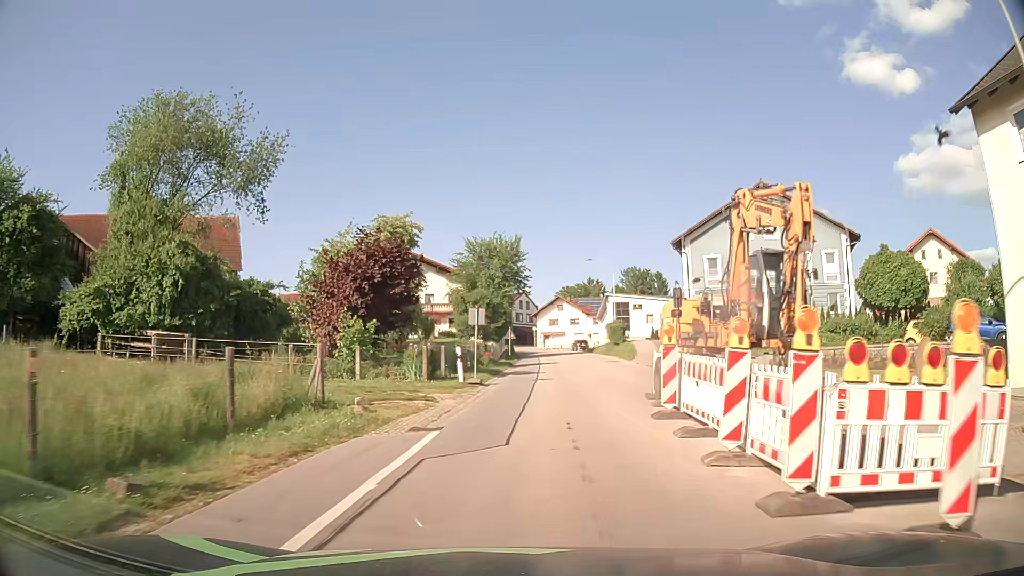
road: secondary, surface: asphalt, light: Day
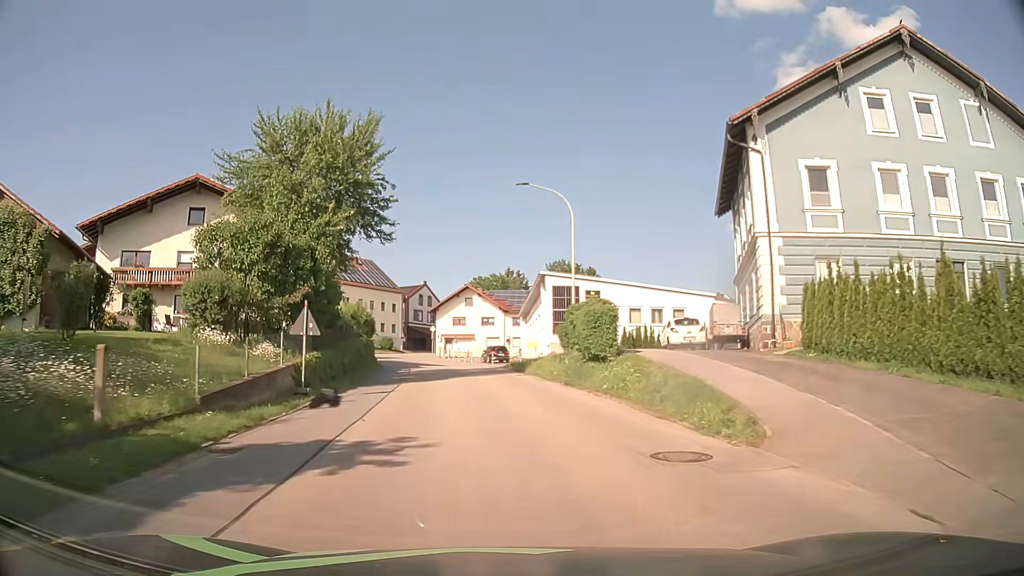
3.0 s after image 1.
(+3.3, +32.8) m; +8°
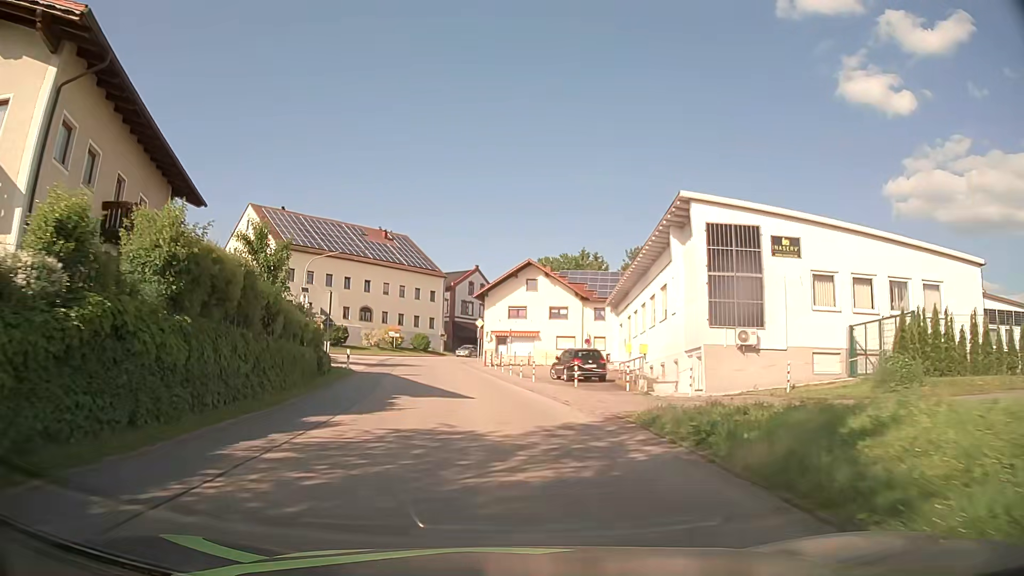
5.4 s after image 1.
(-1.0, +27.9) m; -5°
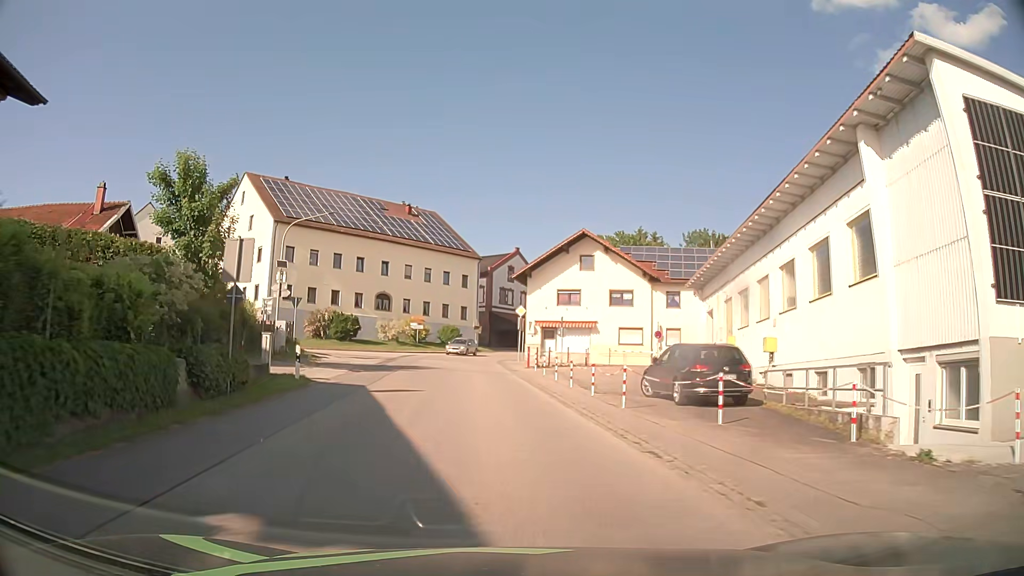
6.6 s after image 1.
(-0.5, +13.5) m; -4°
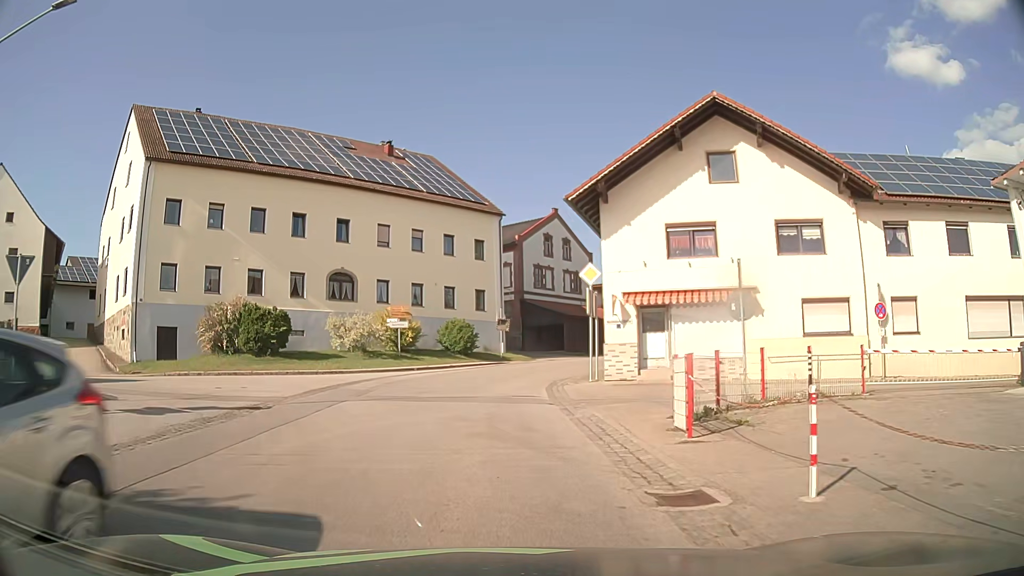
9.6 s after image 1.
(-0.8, +26.6) m; -2°
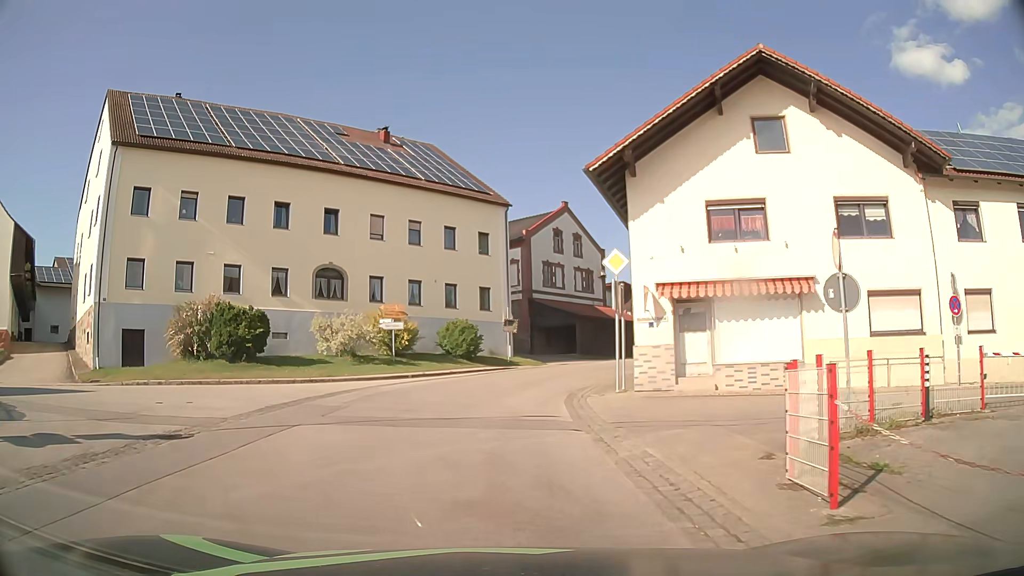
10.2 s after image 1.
(0.0, +4.1) m; 0°
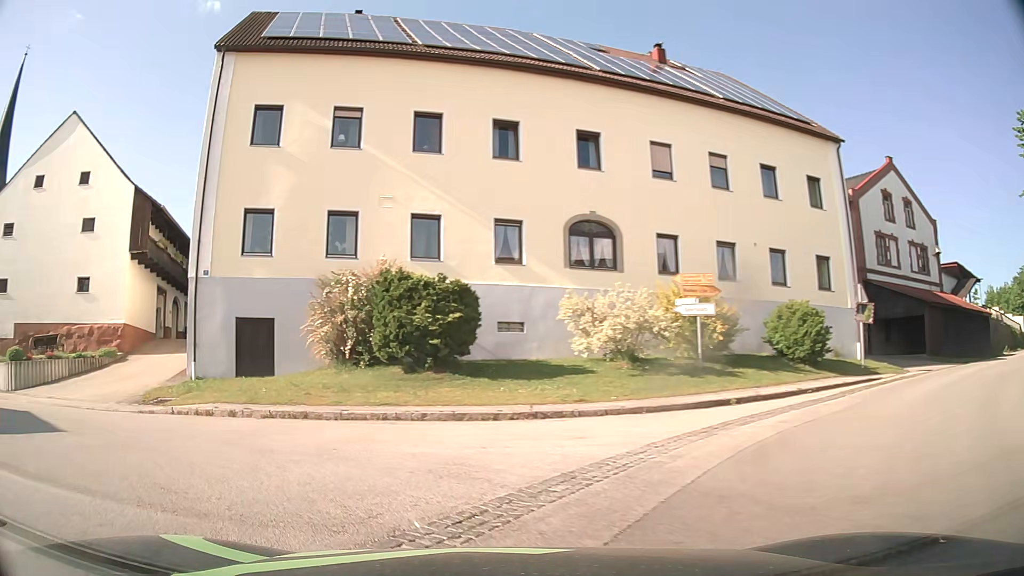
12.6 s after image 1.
(-1.6, +13.0) m; -25°
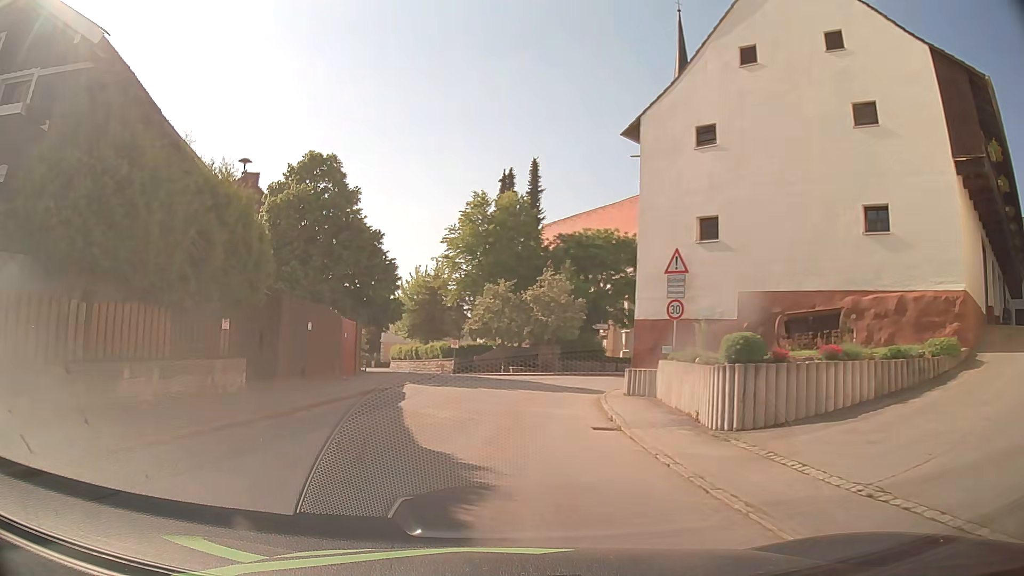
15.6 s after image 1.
(-9.2, +12.3) m; -64°
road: tertiary
(0, +10) (0, +20) (+3, +29) (+10, +37) (+19, +41) (+29, +43) (+38, +45) (+48, +47) (+58, +49) (+68, +50) m
